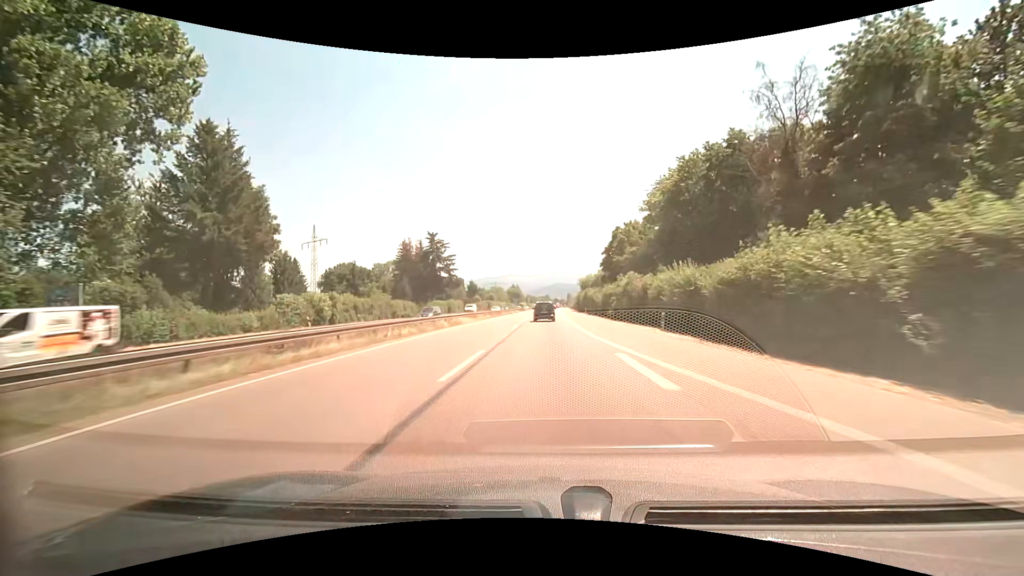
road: trunk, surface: asphalt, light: Day
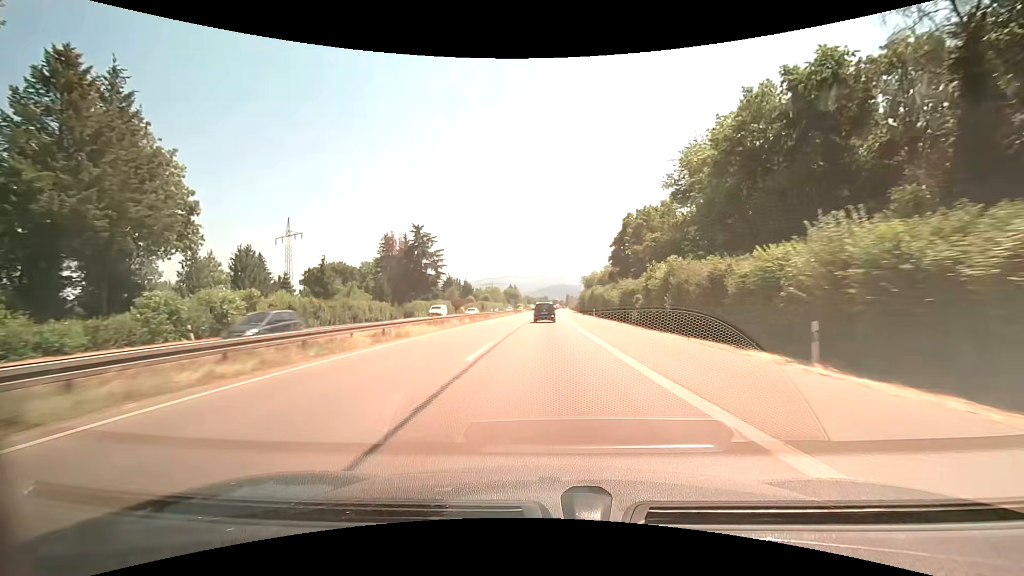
(0.0, +14.7) m; 0°
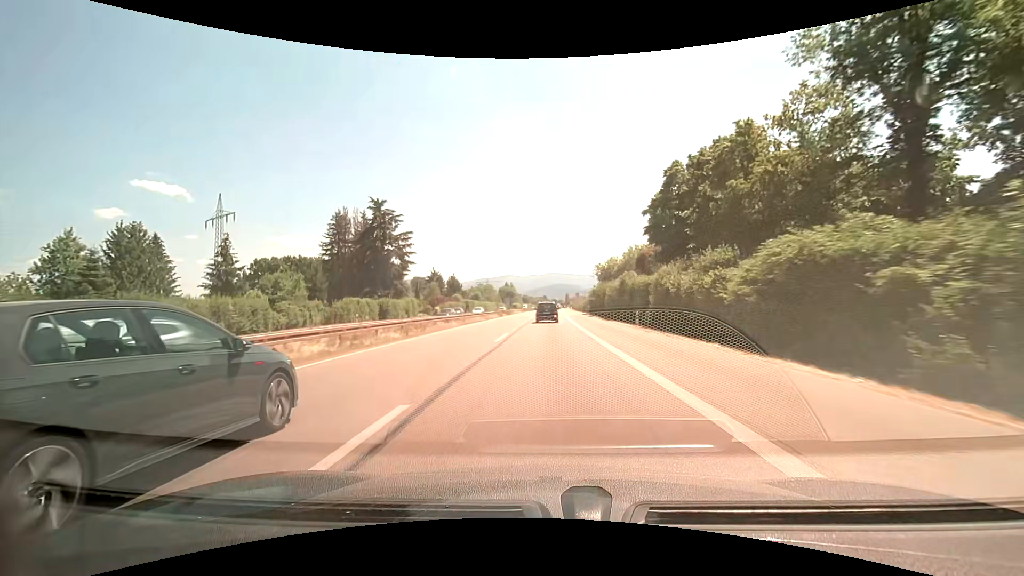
(-0.1, +29.3) m; 0°
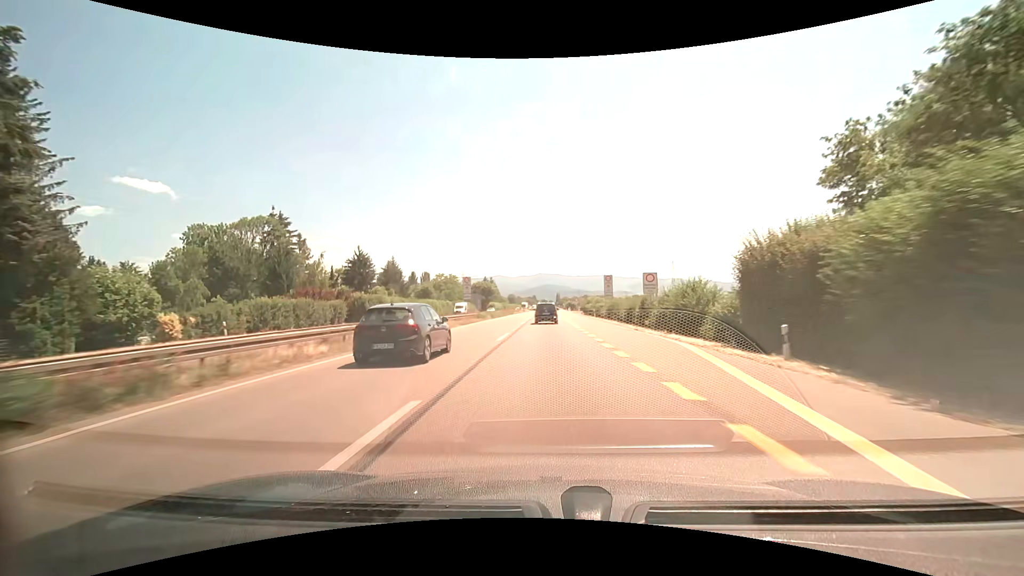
(+0.5, +71.6) m; +1°
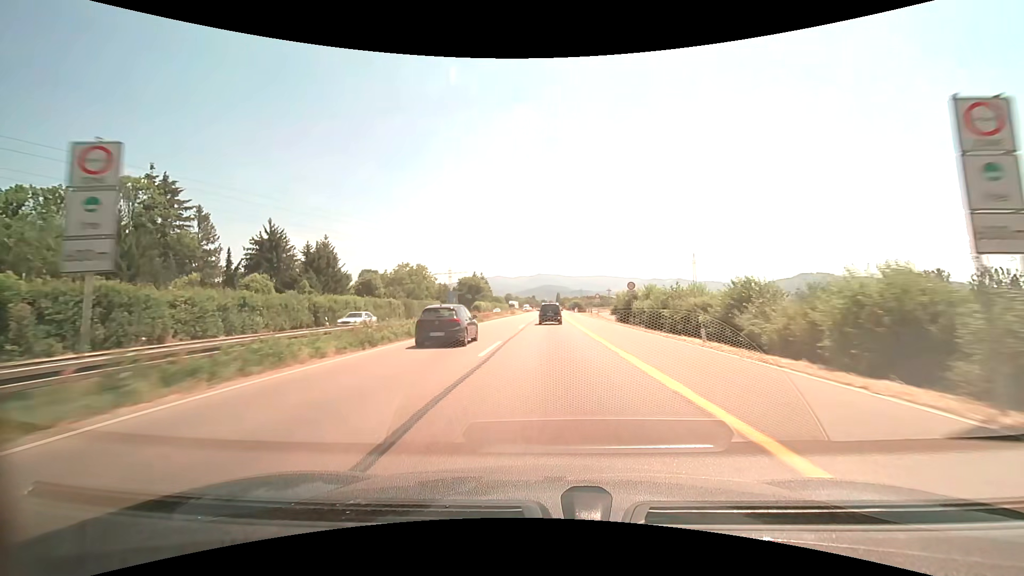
(0.0, +41.8) m; 0°
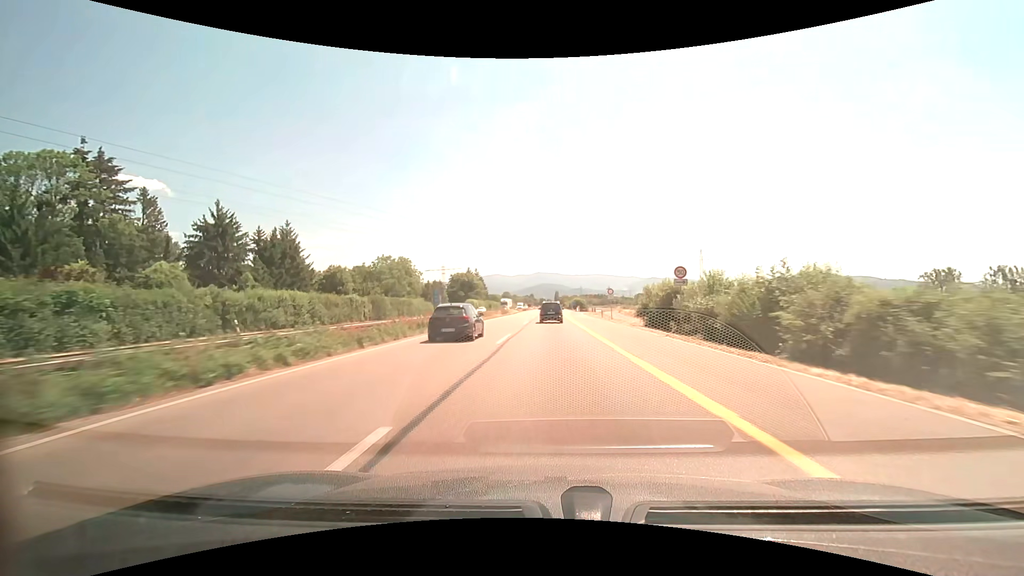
(0.0, +13.8) m; 0°
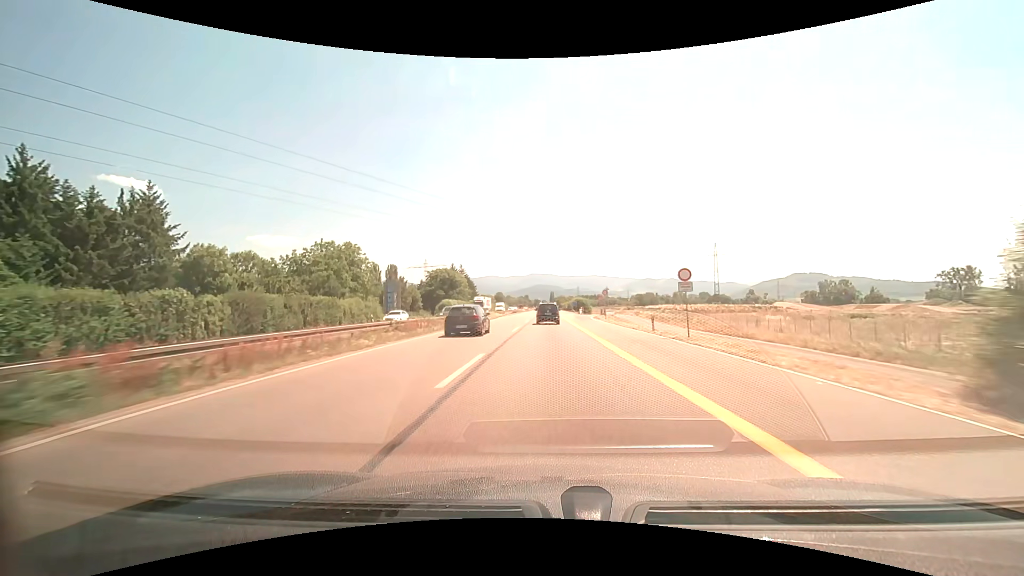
(+0.1, +27.5) m; +1°
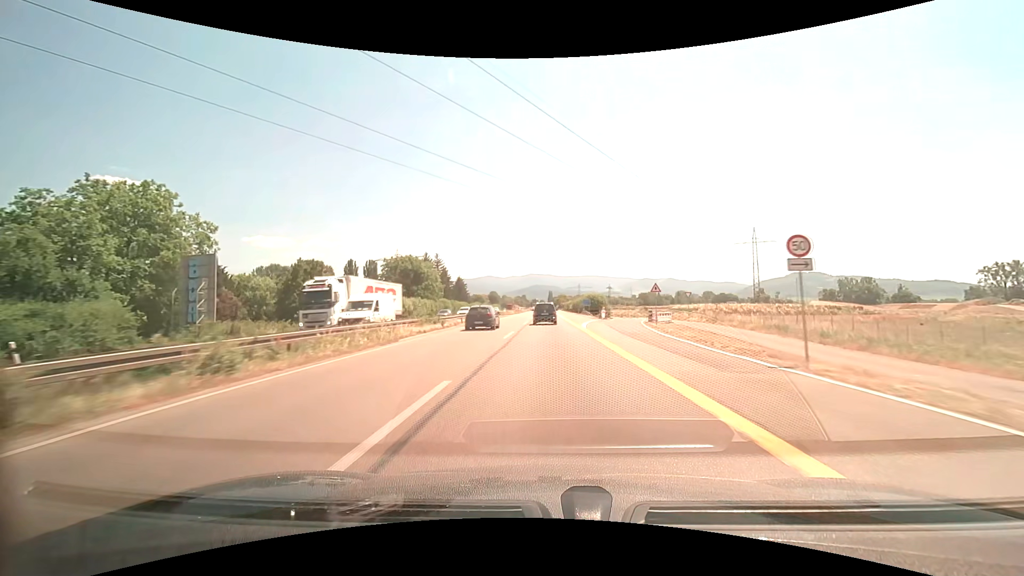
(+0.1, +41.3) m; 0°
(0, +10) (0, +20) (0, +30) (0, +40) (0, +50) (0, +60) (0, +70) (0, +80) (0, +90) (0, +100) m
